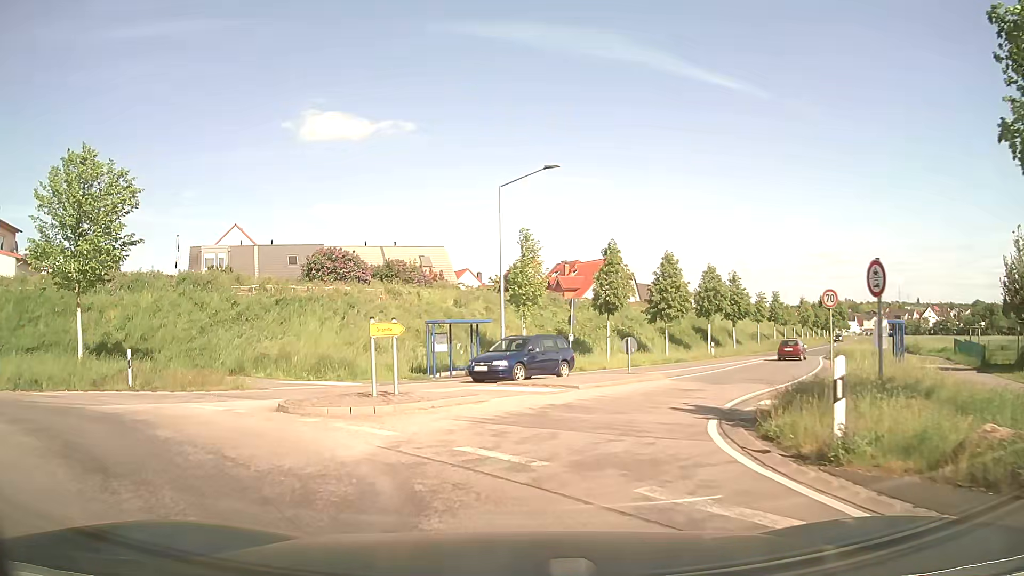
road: unclassified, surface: asphalt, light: Day
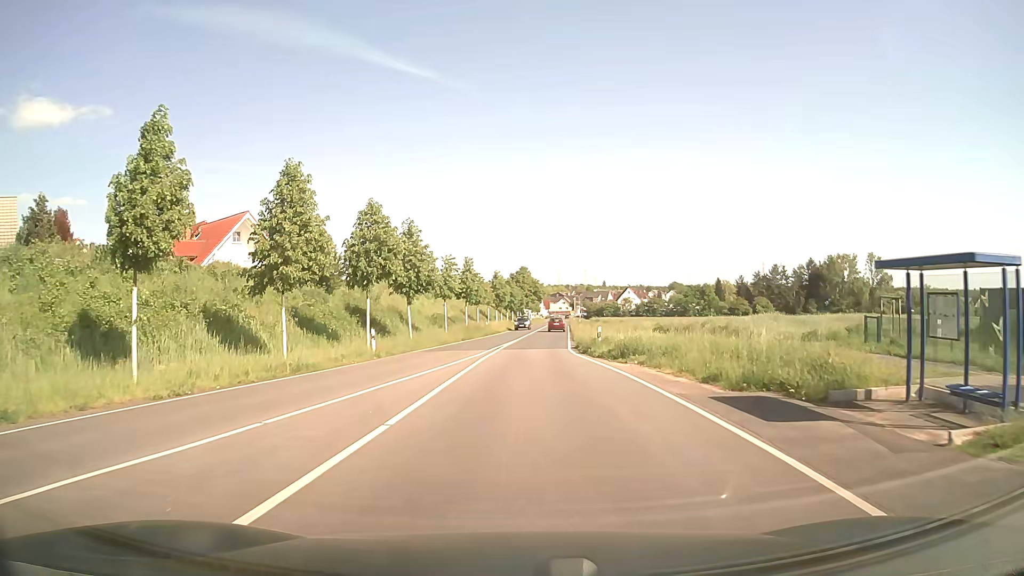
(+6.1, +22.3) m; +28°
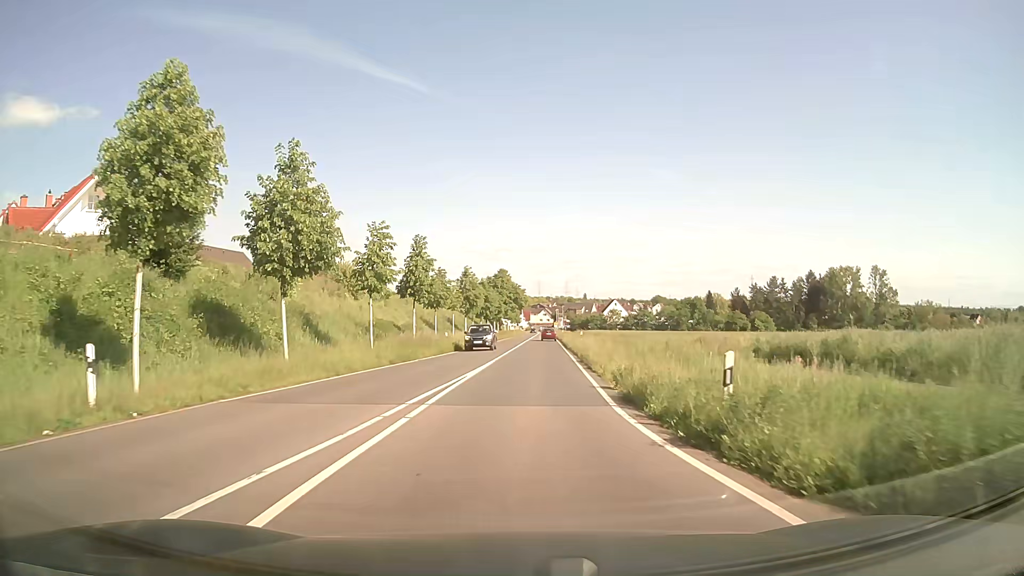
(+0.3, +20.5) m; +2°
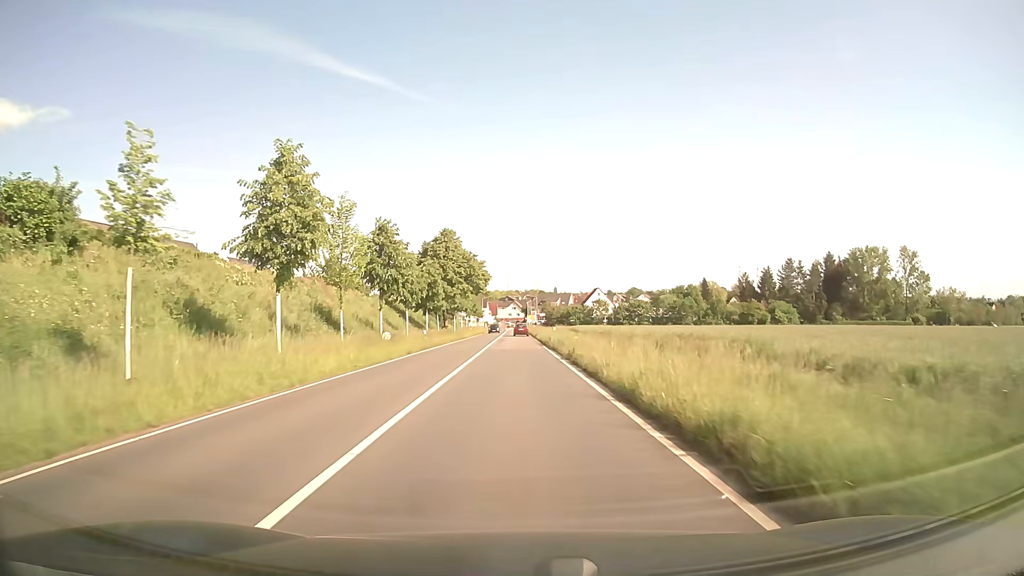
(+1.6, +46.0) m; +3°
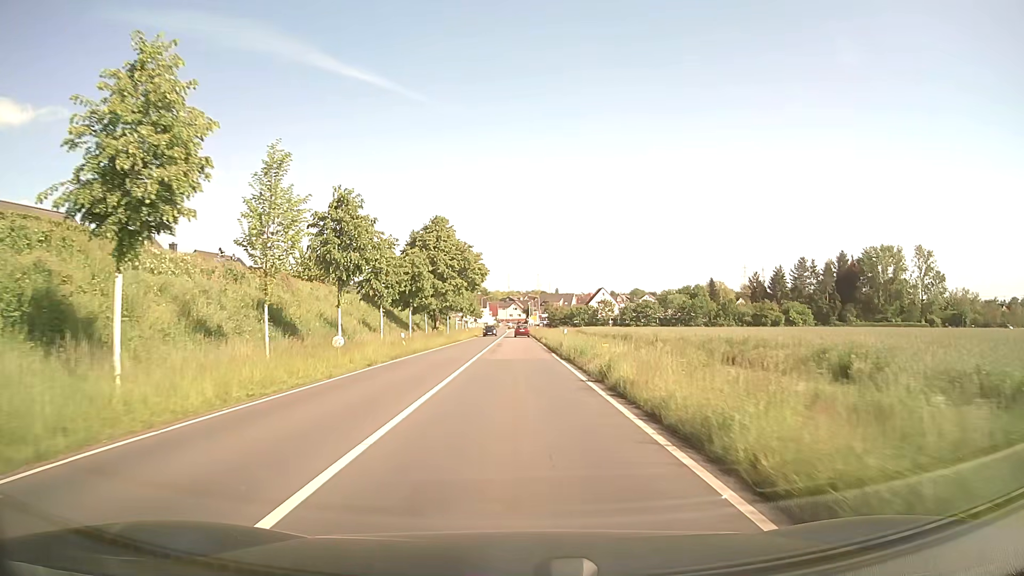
(0.0, +9.4) m; 0°
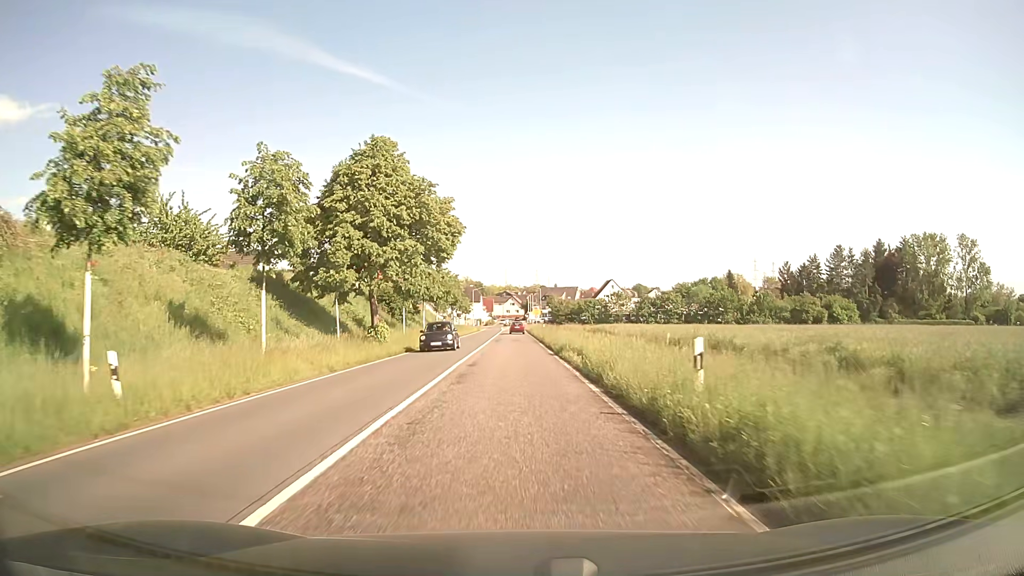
(+0.1, +27.2) m; 0°
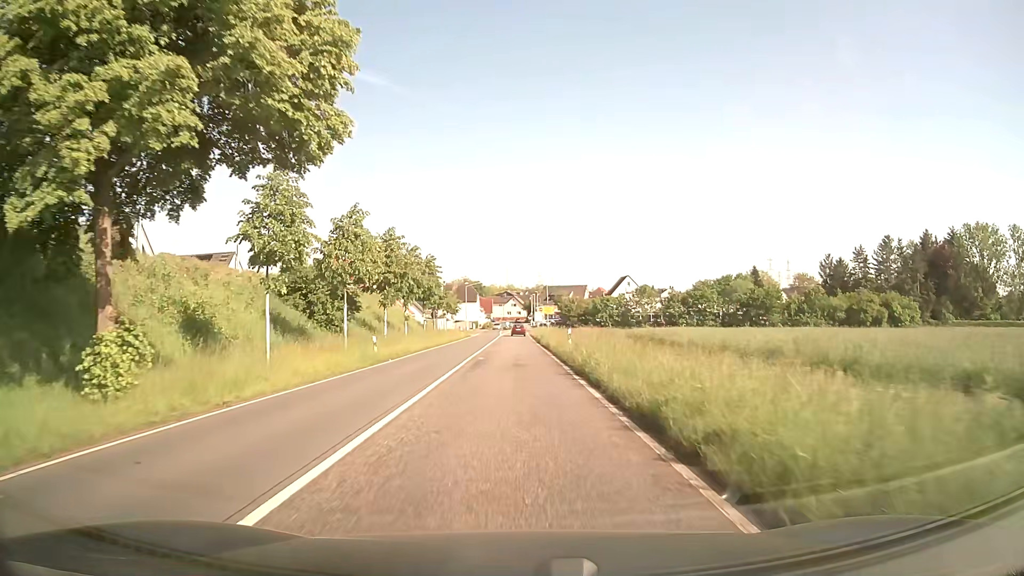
(-0.1, +26.1) m; 0°
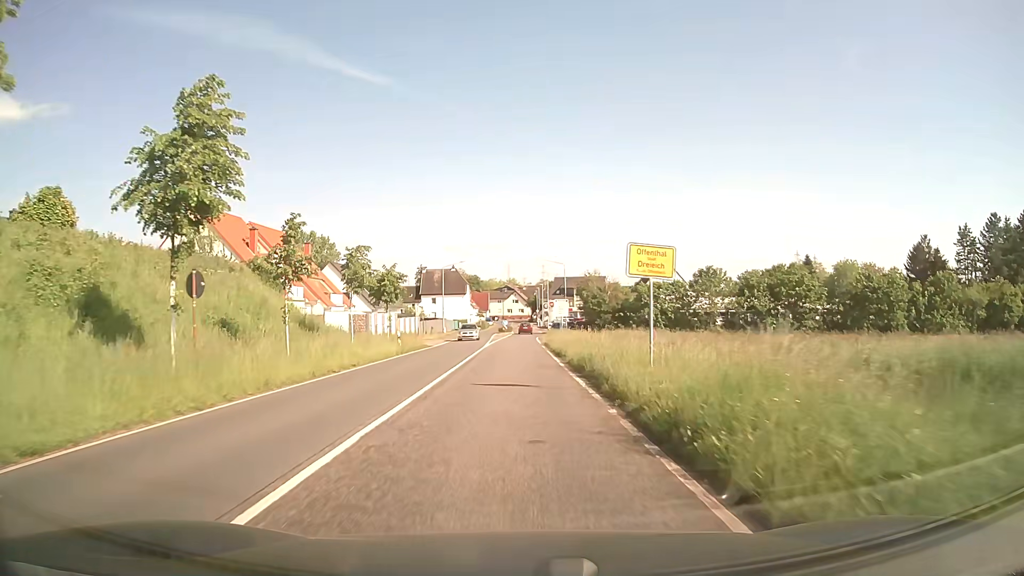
(0.0, +42.5) m; 0°
(0, +10) (0, +20) (0, +30) (0, +40) (0, +50) (0, +60) (+1, +70) (+1, +80) (+2, +90) (+1, +100) m
